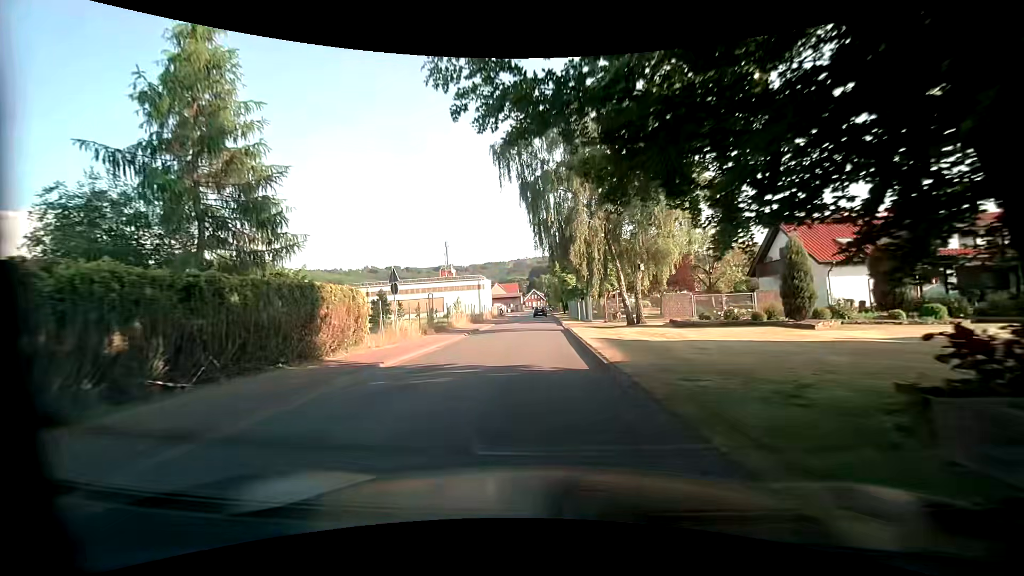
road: tertiary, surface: asphalt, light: Day
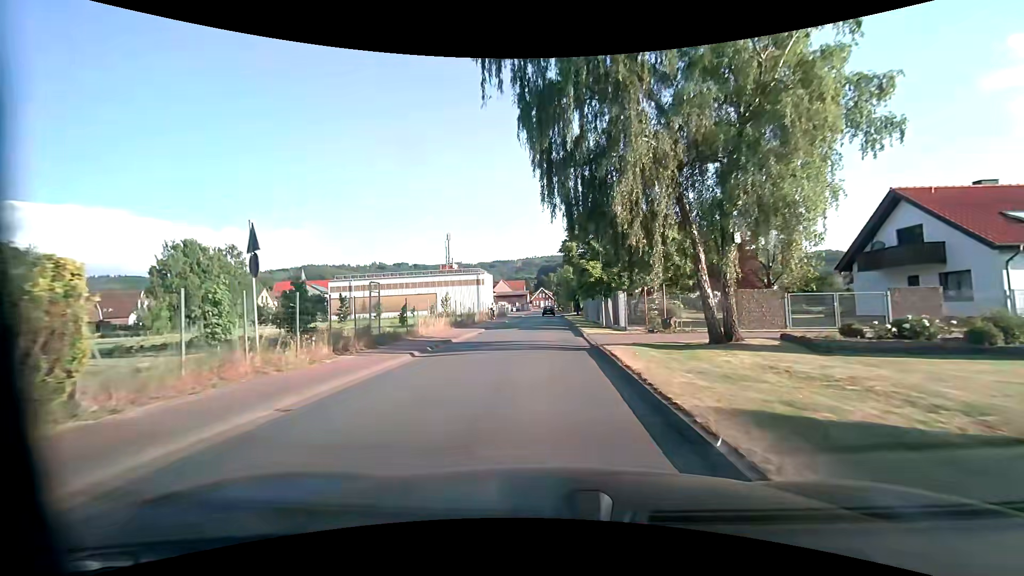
(0.0, +12.4) m; 0°
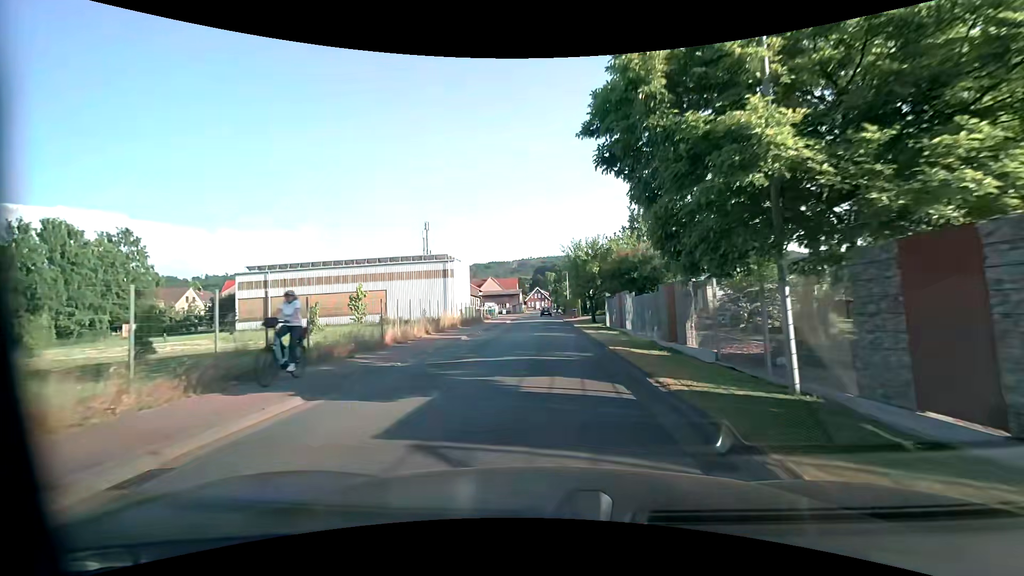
(0.0, +23.5) m; 0°
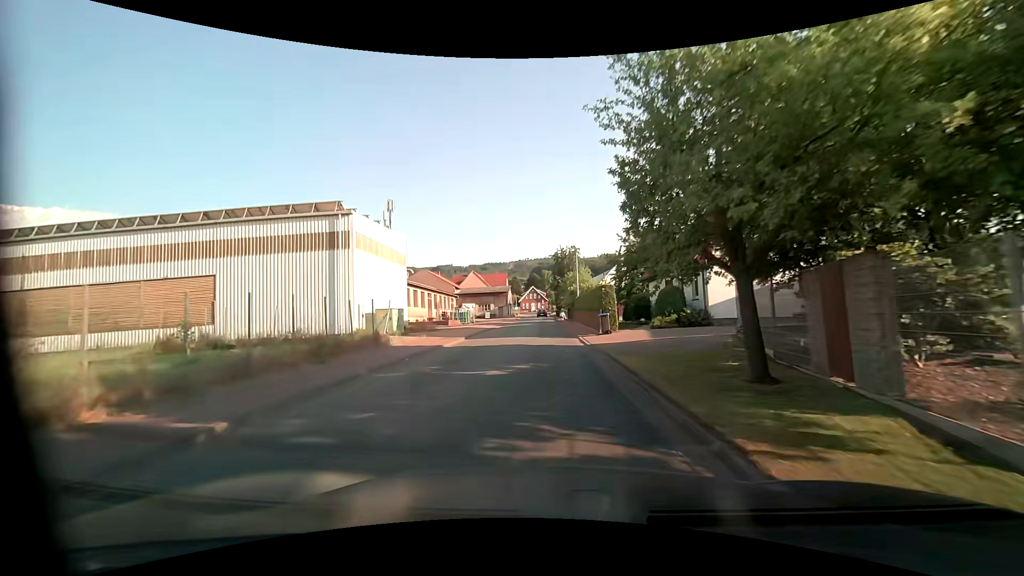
(+0.1, +28.7) m; 0°
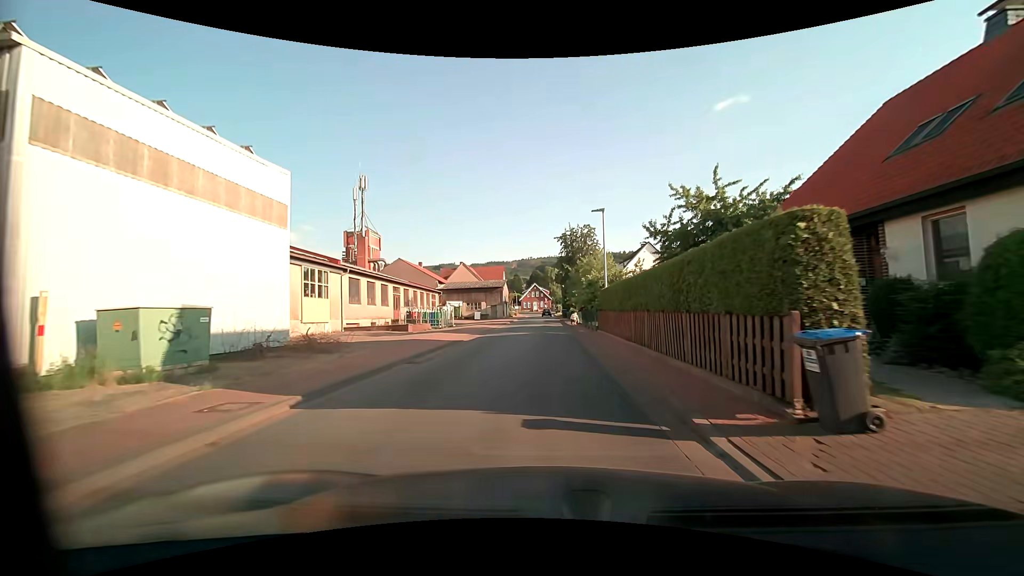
(0.0, +17.8) m; 0°
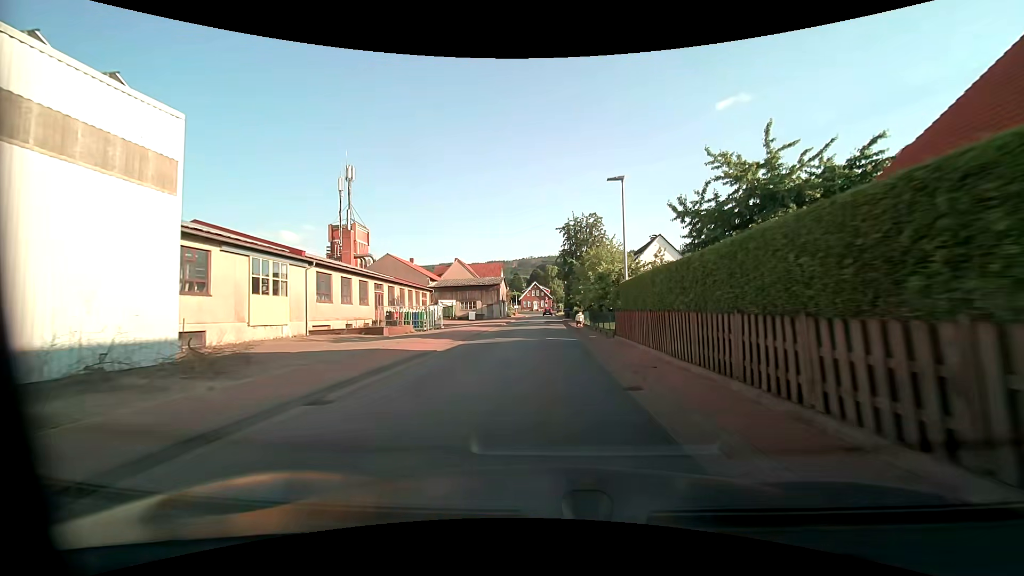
(0.0, +6.1) m; 0°
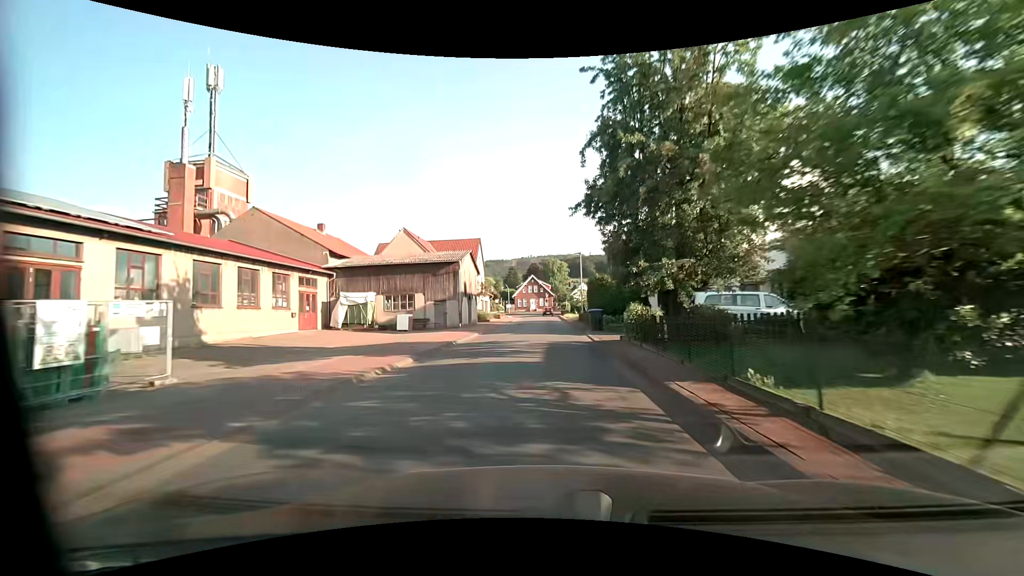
(0.0, +33.5) m; 0°
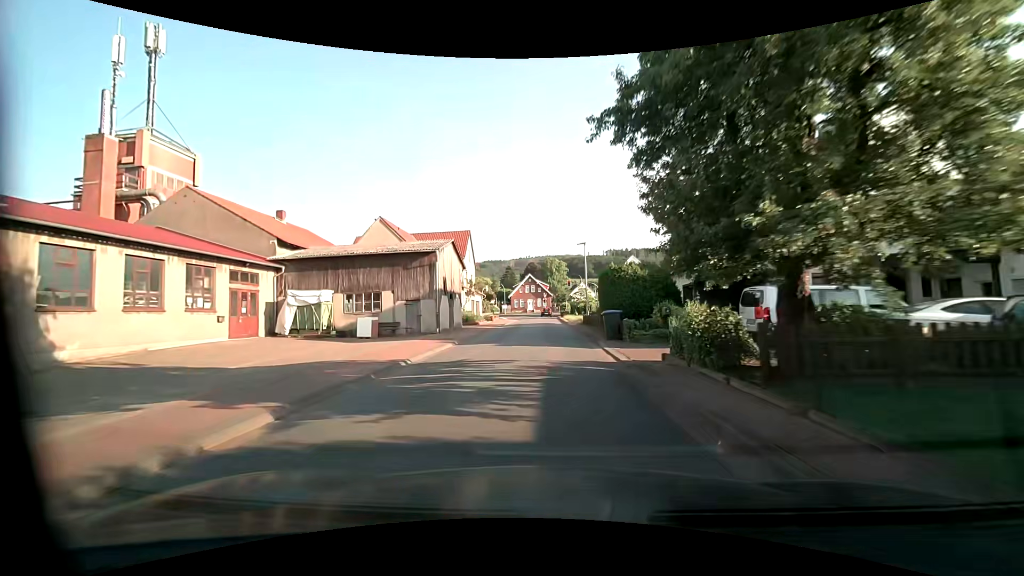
(0.0, +7.1) m; 0°
(0, +10) (0, +20) (0, +30) (0, +40) (+1, +50) (+1, +60) (+1, +70) (+1, +80) (+2, +90) (+5, +99) m
